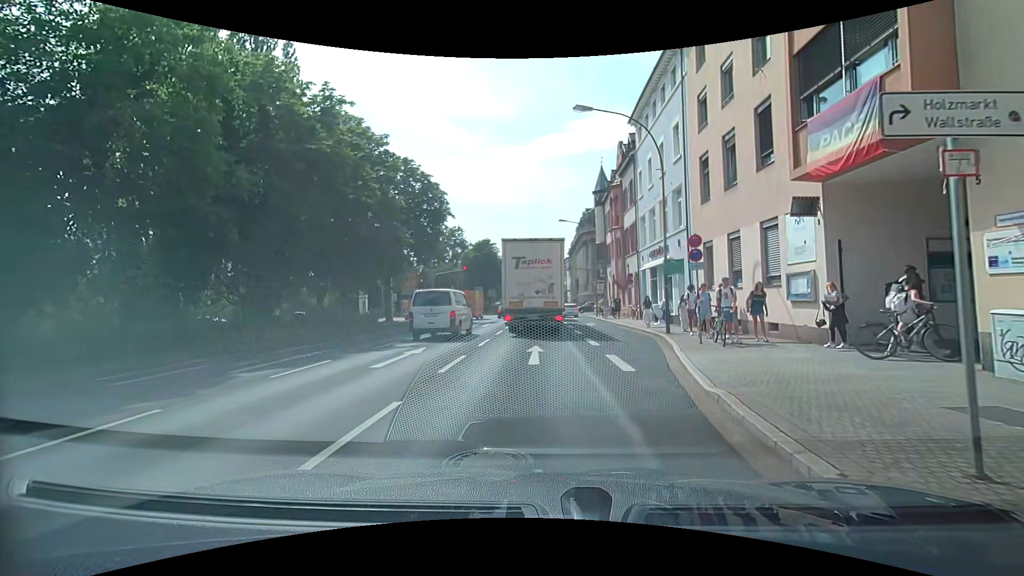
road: primary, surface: asphalt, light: Day
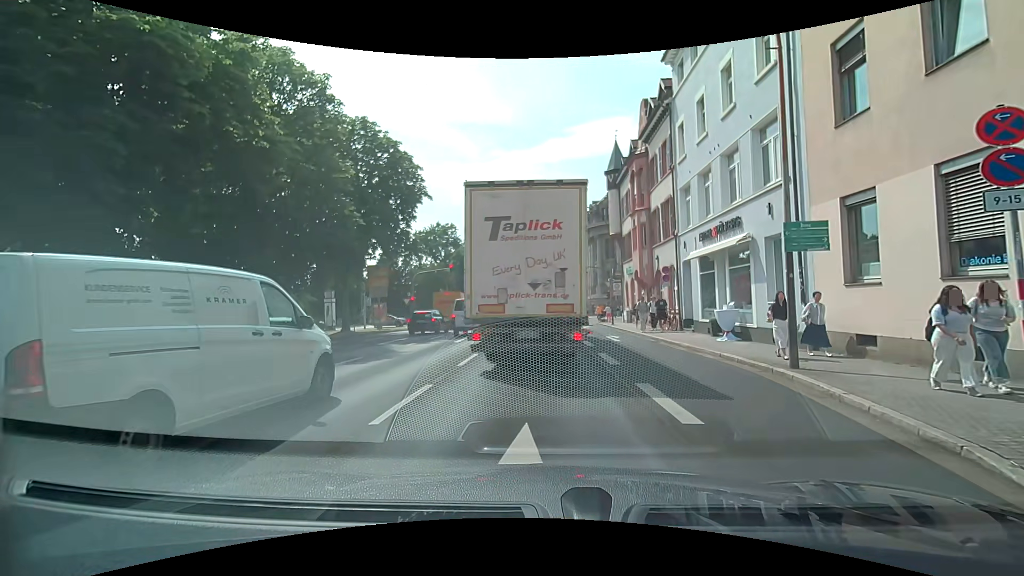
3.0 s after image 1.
(+0.1, +9.7) m; 0°
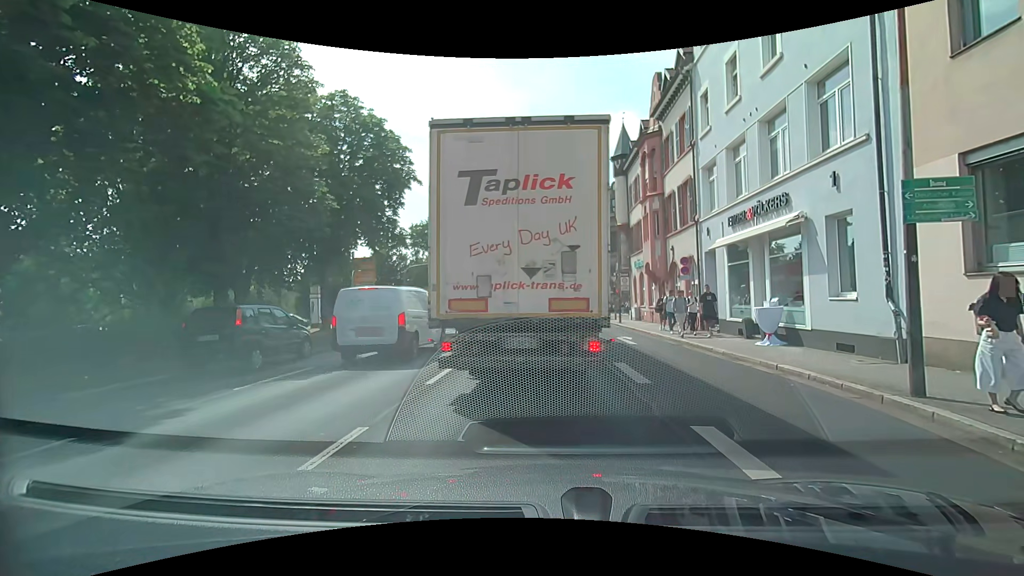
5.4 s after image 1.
(0.0, +3.1) m; 0°
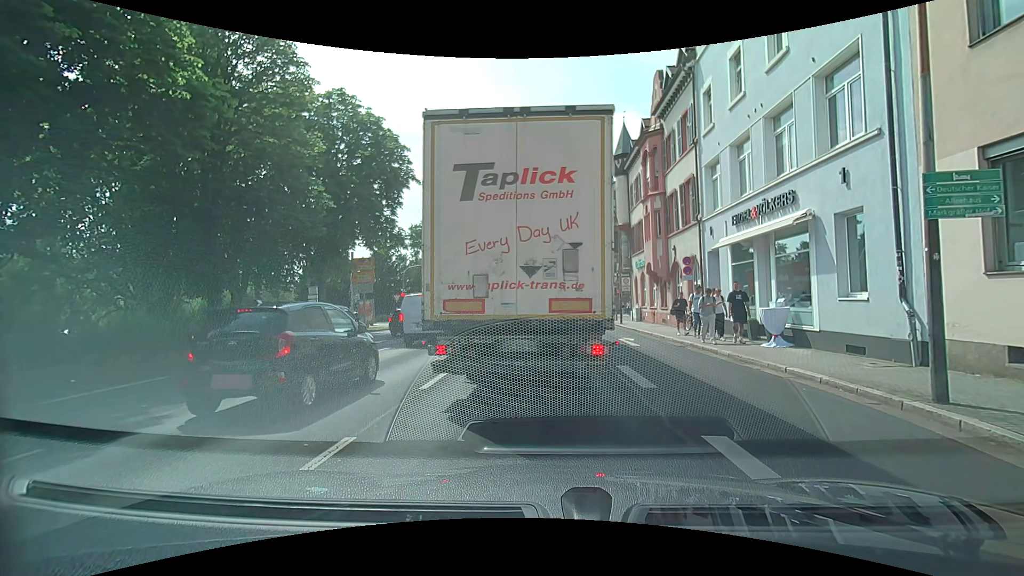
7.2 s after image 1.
(0.0, +0.4) m; 0°
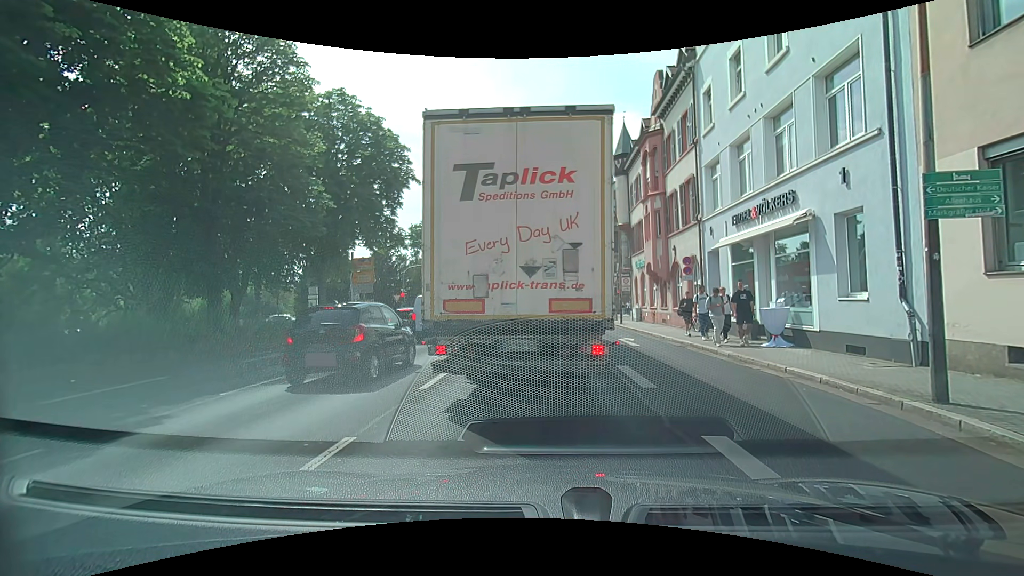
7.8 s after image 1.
(0.0, 0.0) m; 0°
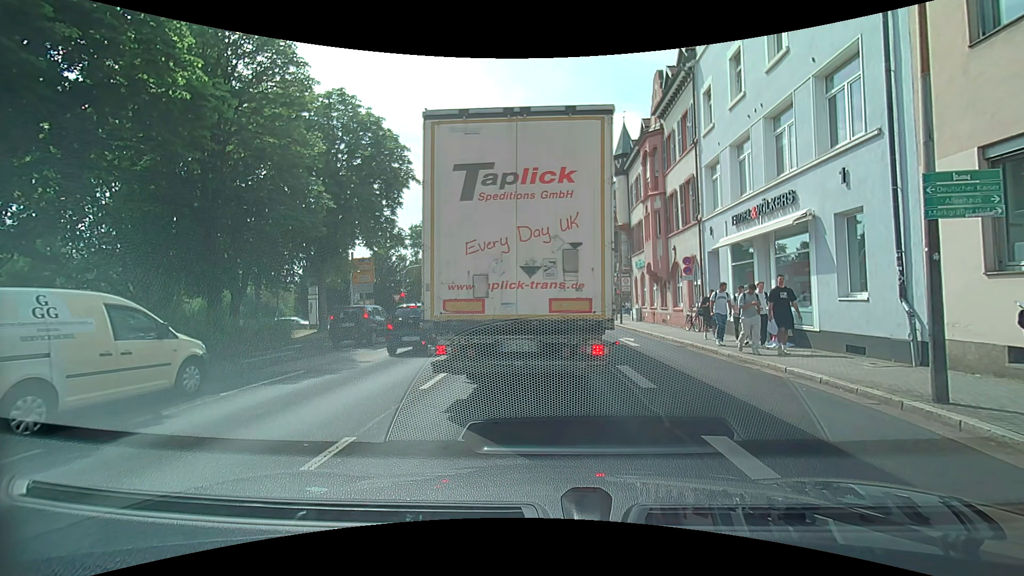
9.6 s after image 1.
(0.0, 0.0) m; 0°
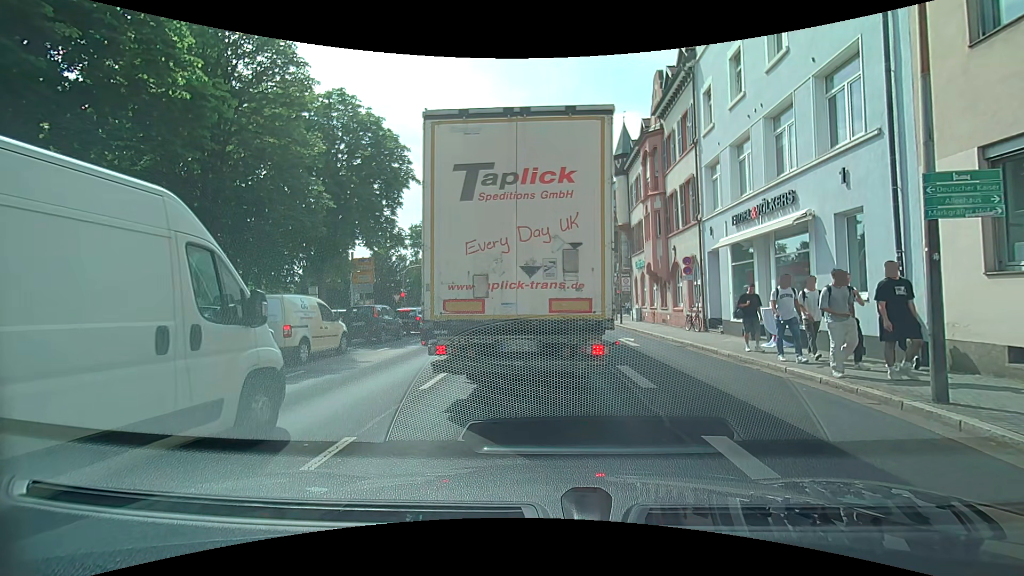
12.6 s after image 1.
(0.0, 0.0) m; 0°
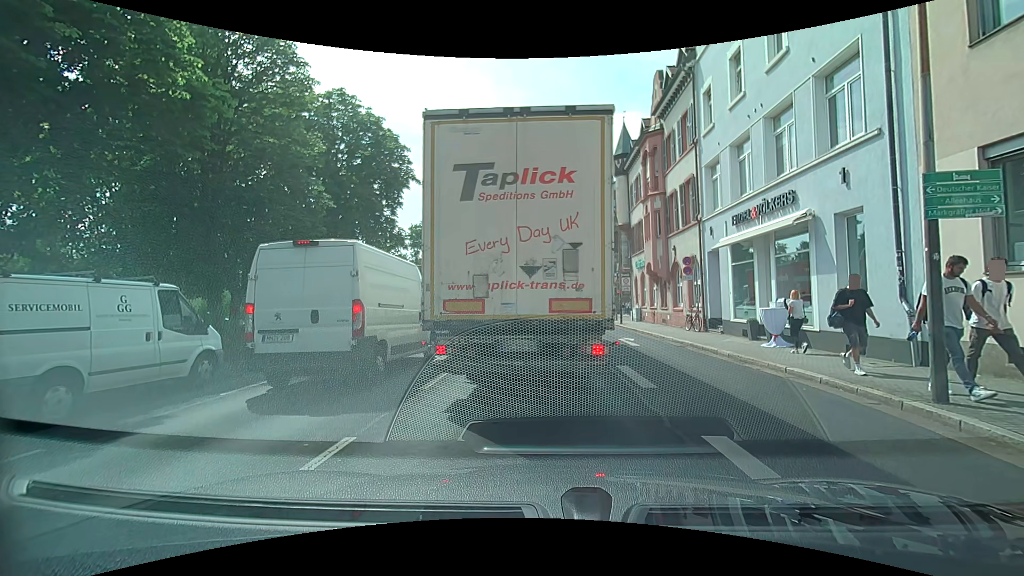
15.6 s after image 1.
(0.0, 0.0) m; 0°
(0, +10) (0, +20) (0, +30) (0, +40) (0, +50) (0, +60) (0, +70) (0, +80) (0, +90) (0, +100) m
